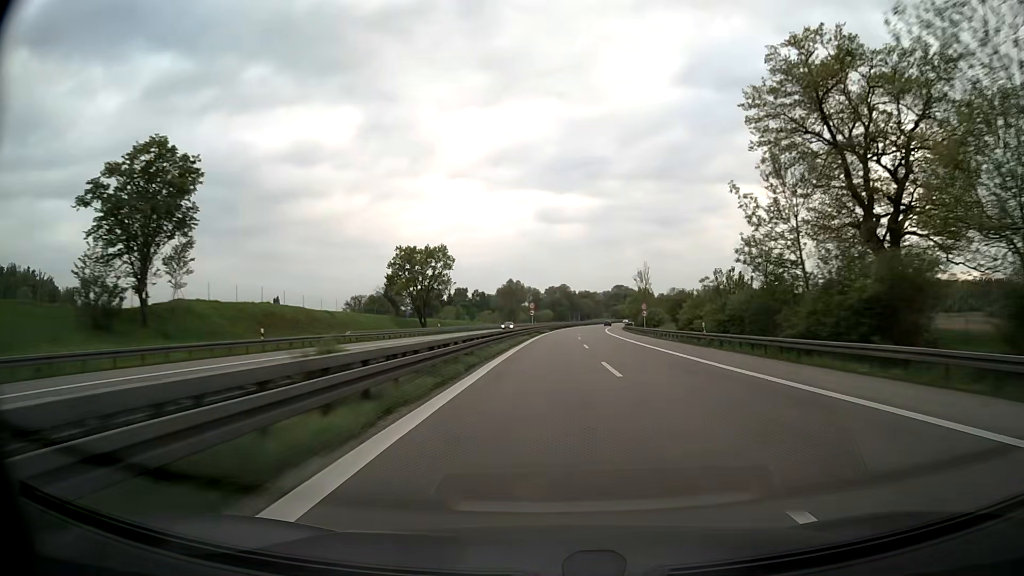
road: motorway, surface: asphalt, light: Day
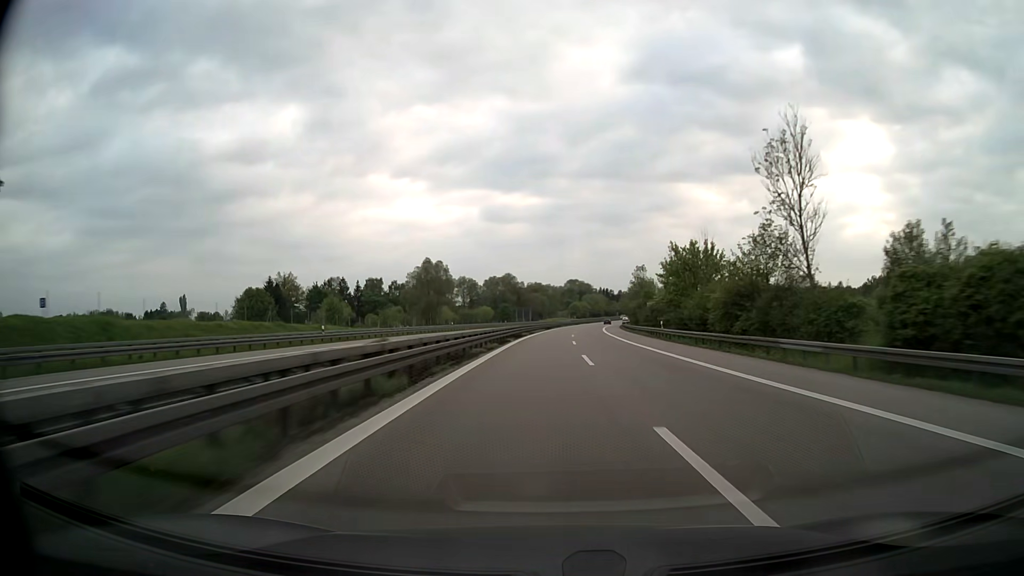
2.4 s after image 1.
(+2.7, +86.6) m; +4°
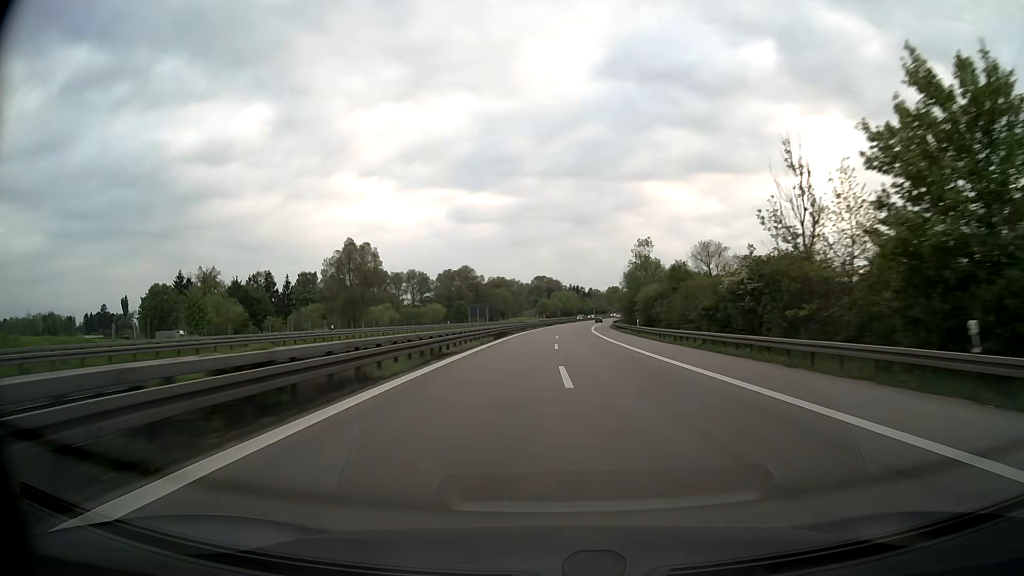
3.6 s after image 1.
(+1.2, +43.3) m; +3°
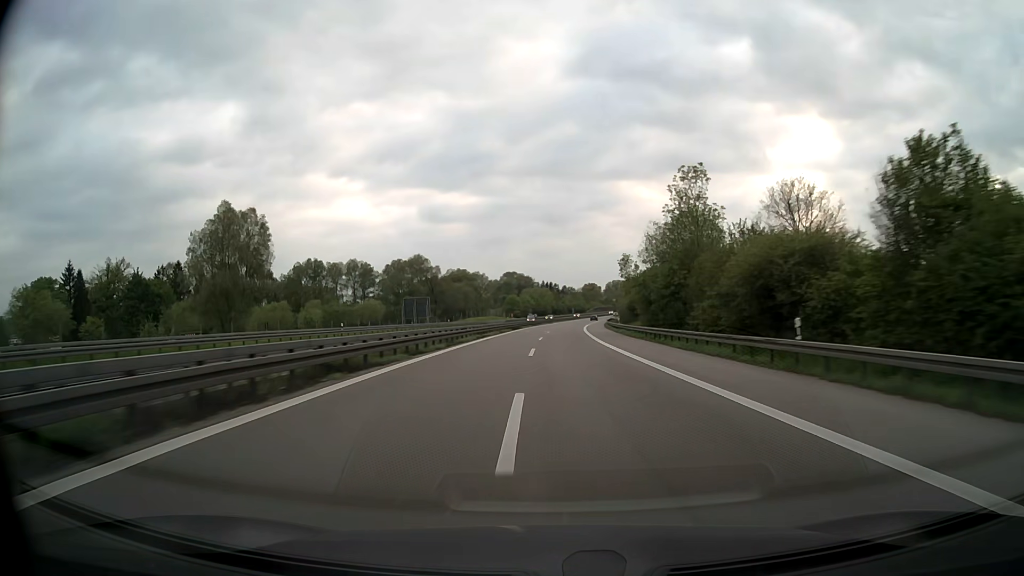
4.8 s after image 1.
(+0.8, +43.4) m; +2°
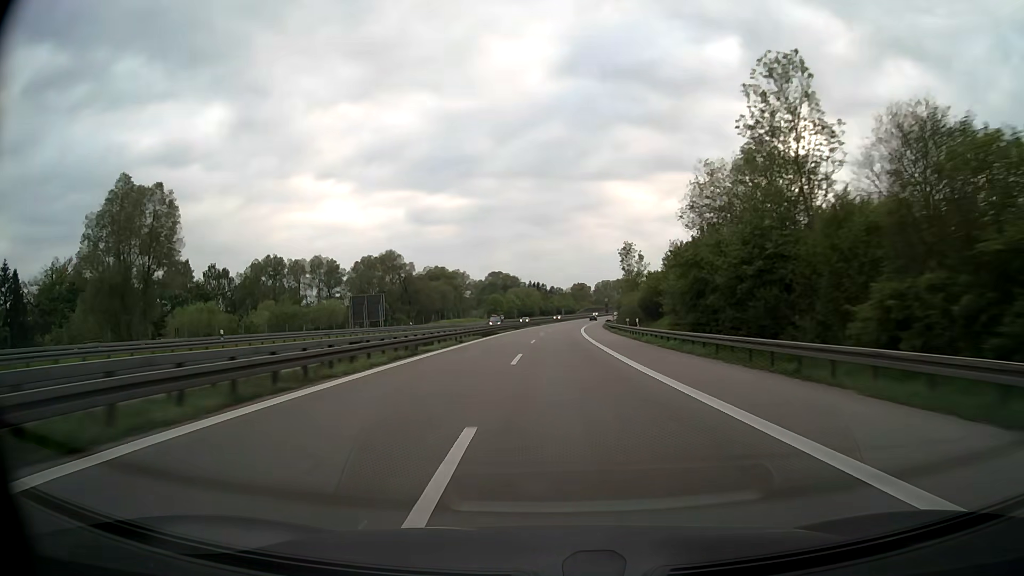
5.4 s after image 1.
(+0.3, +21.7) m; +1°
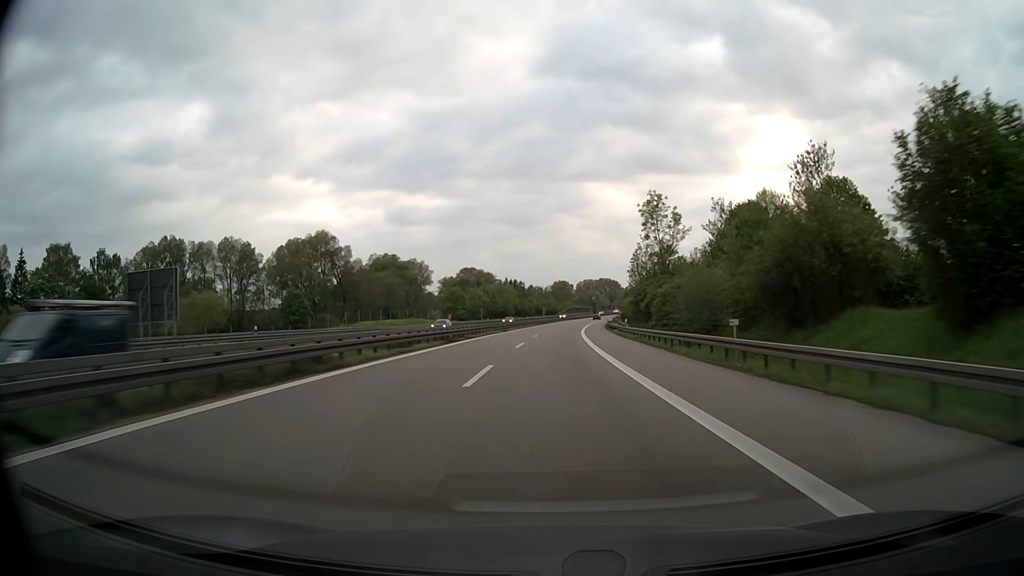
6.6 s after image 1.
(+0.7, +43.3) m; +2°
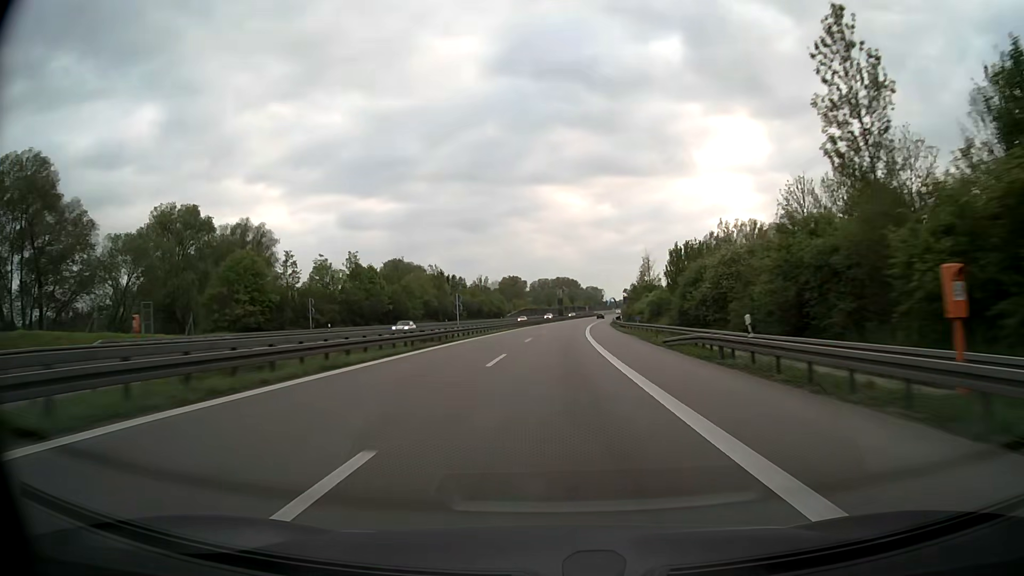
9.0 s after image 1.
(+2.7, +84.5) m; +4°
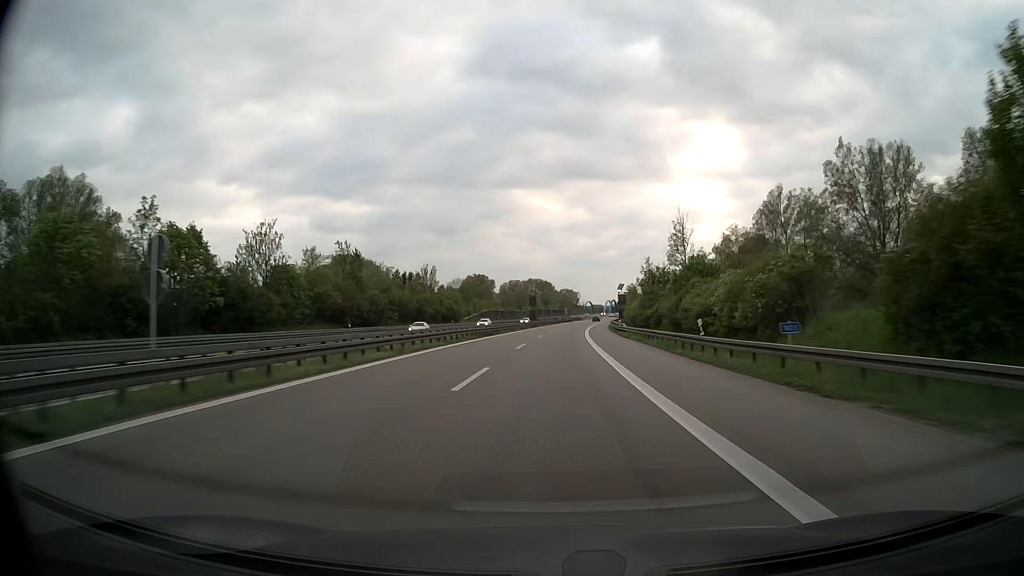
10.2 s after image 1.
(+0.8, +41.9) m; +2°
(0, +10) (0, +20) (0, +30) (+1, +40) (+1, +50) (+2, +60) (+2, +70) (+3, +80) (+4, +90) (+5, +100) m
